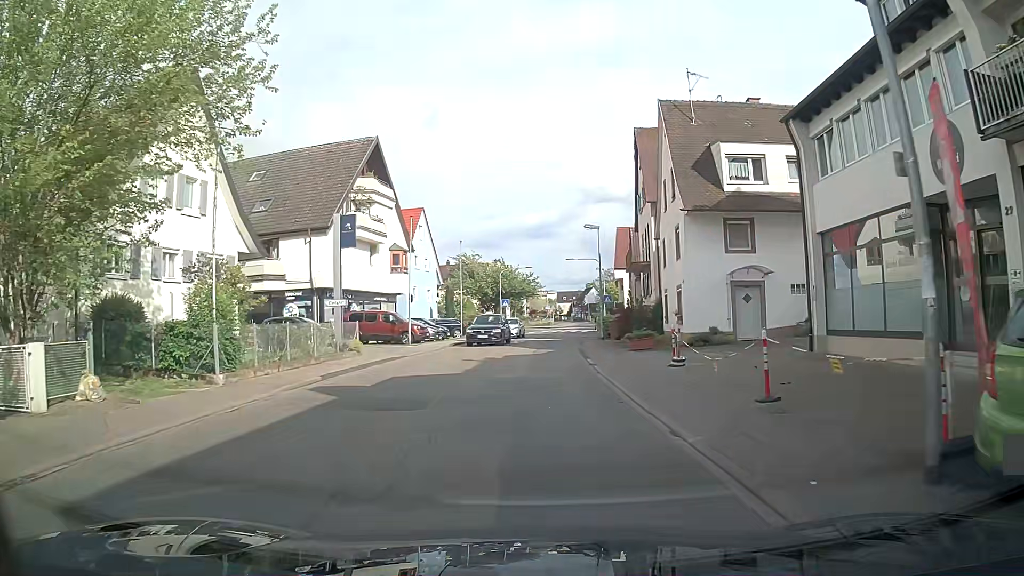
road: tertiary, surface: asphalt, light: Day
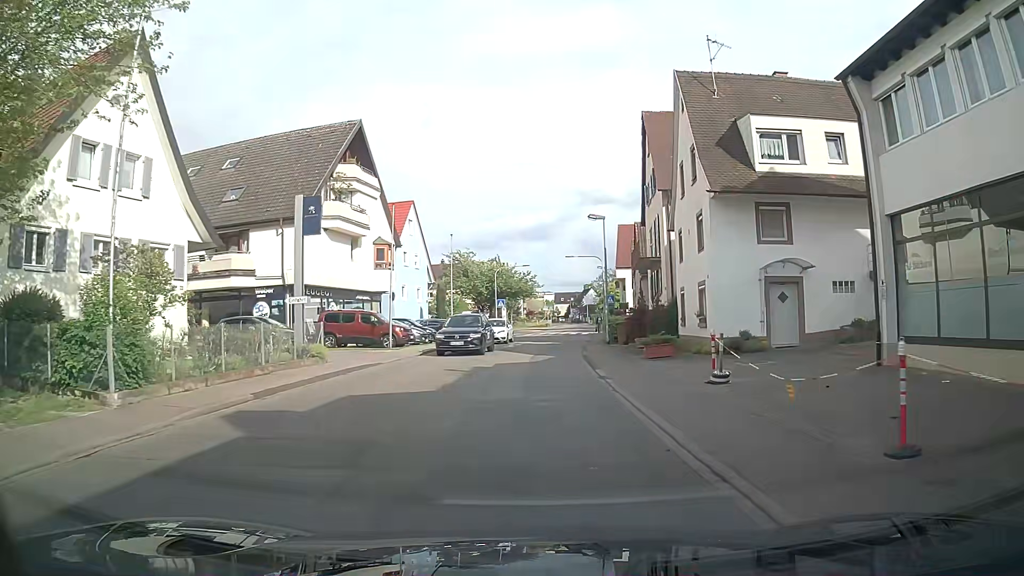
(-0.1, +4.0) m; -1°
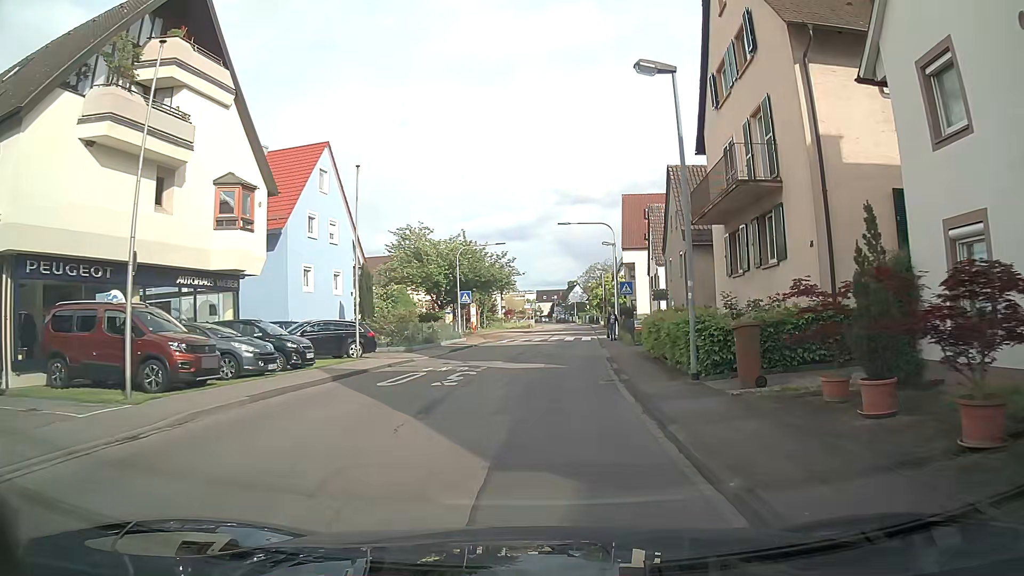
(+0.2, +19.5) m; +3°
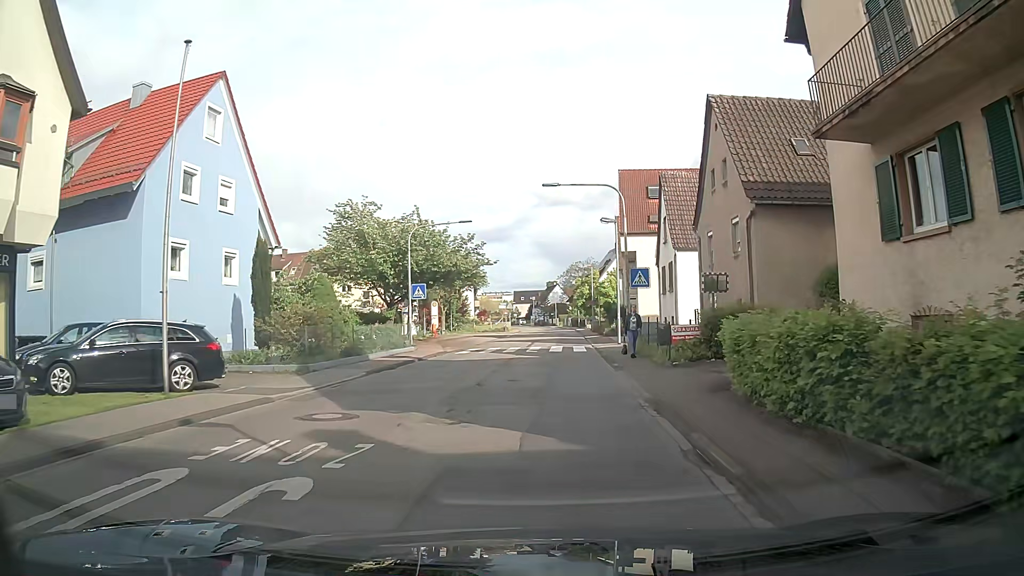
(0.0, +11.6) m; +1°
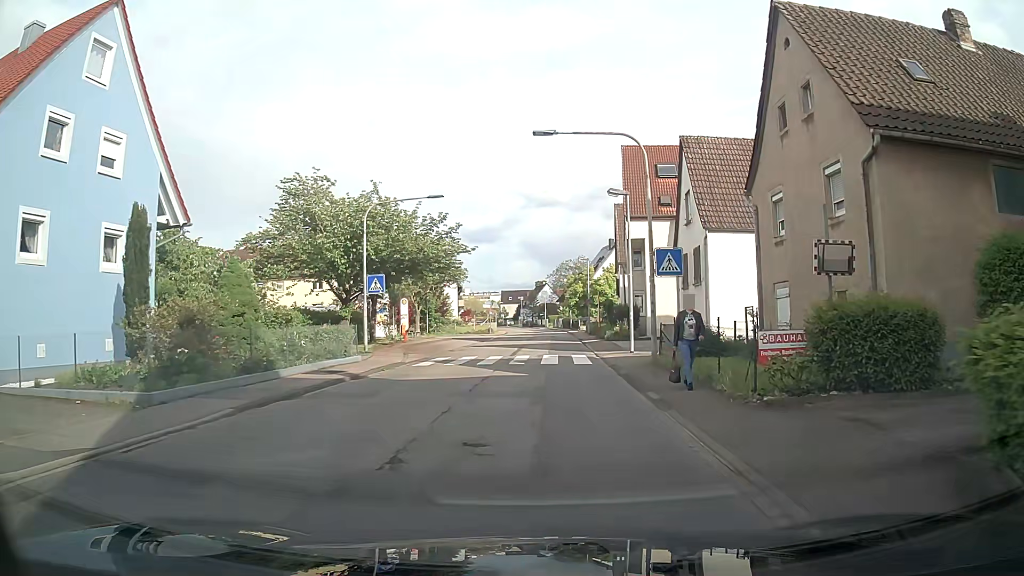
(+0.1, +7.7) m; +3°
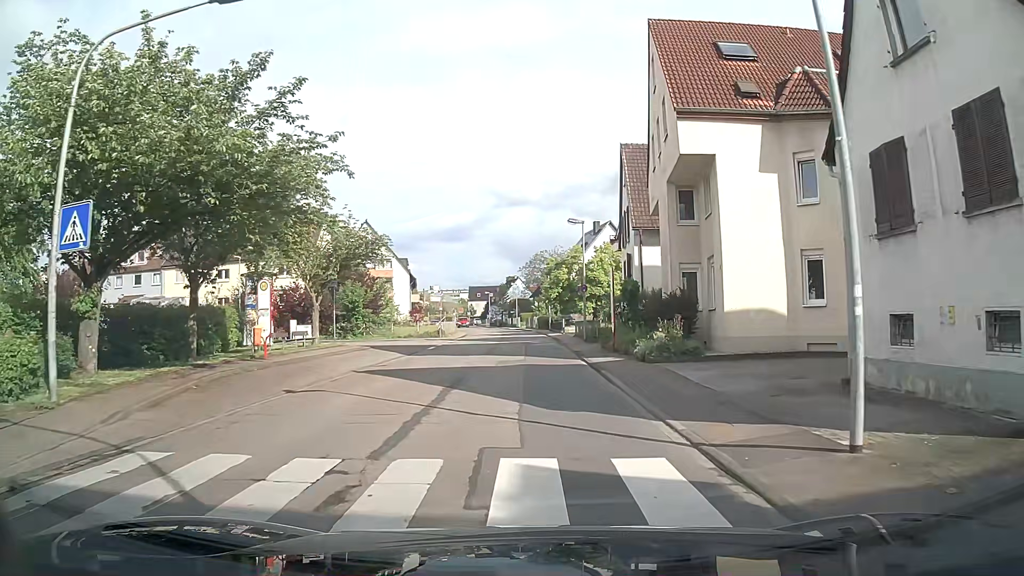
(-0.1, +19.4) m; 0°
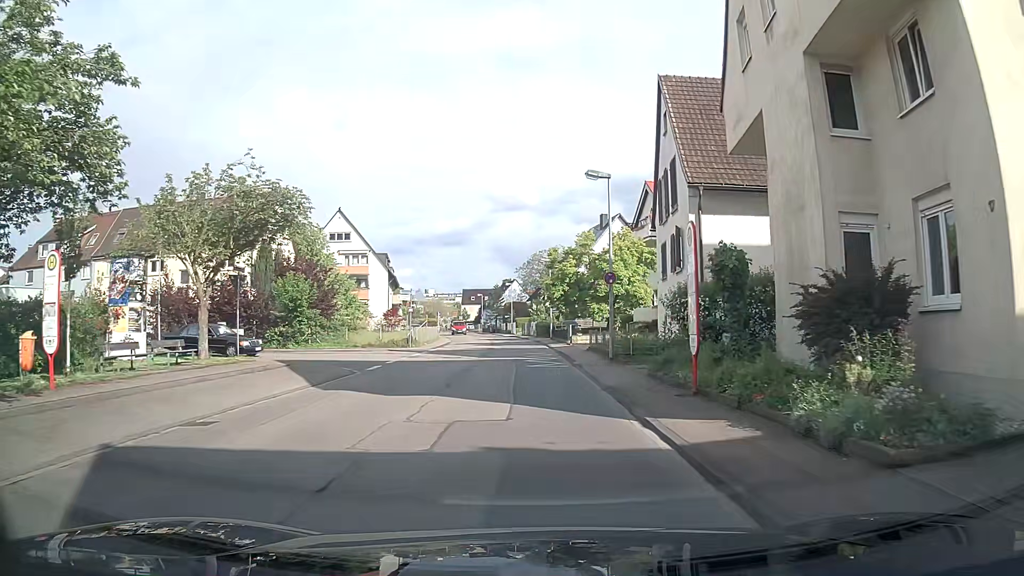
(0.0, +12.1) m; 0°
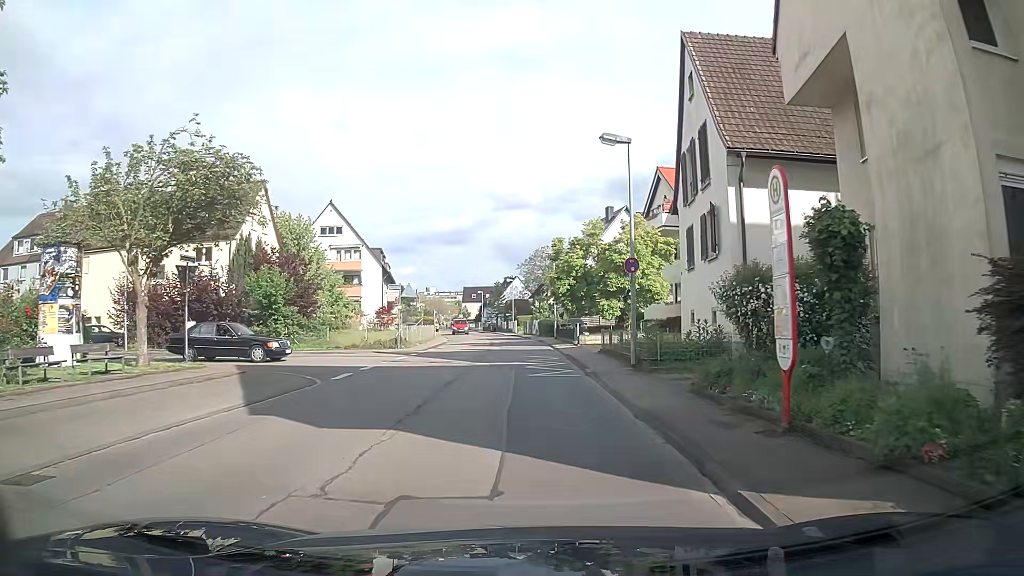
(0.0, +4.1) m; -2°
(0, +10) (0, +20) (0, +30) (0, +40) (0, +50) (-1, +60) (-2, +70) (-3, +80) (-5, +90) (-7, +100) m
